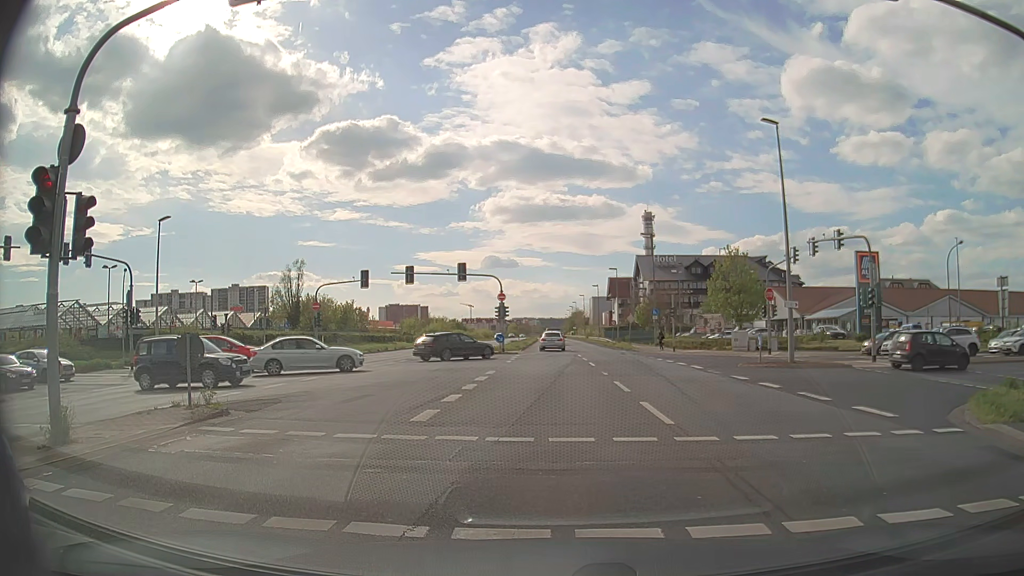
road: primary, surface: asphalt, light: Day
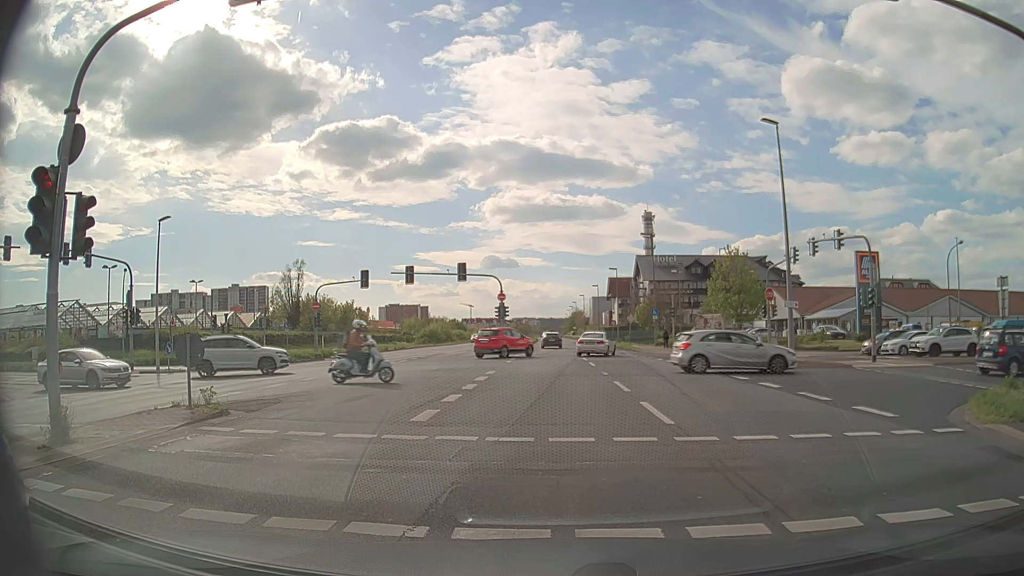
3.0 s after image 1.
(0.0, 0.0) m; 0°
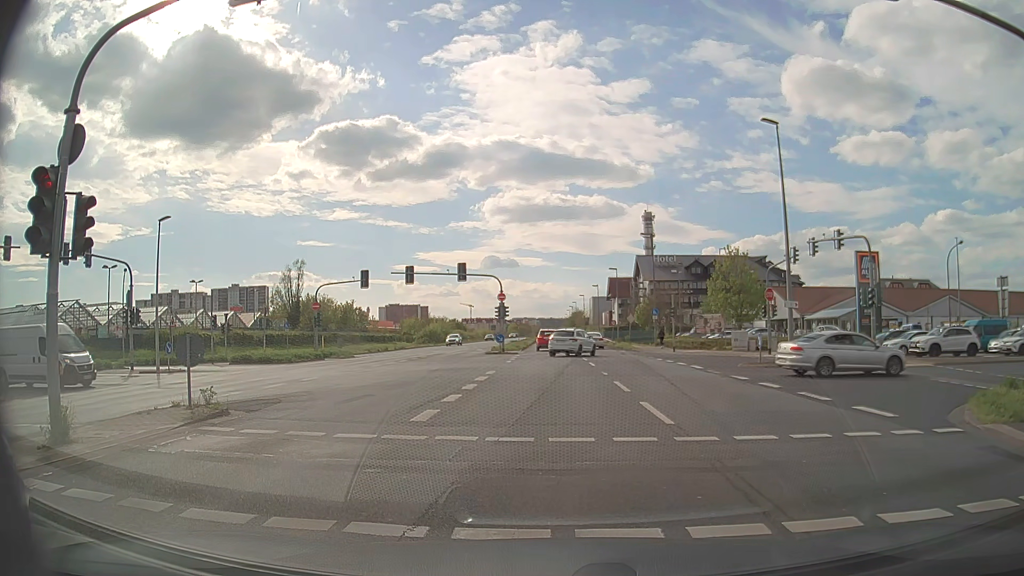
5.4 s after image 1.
(0.0, 0.0) m; 0°
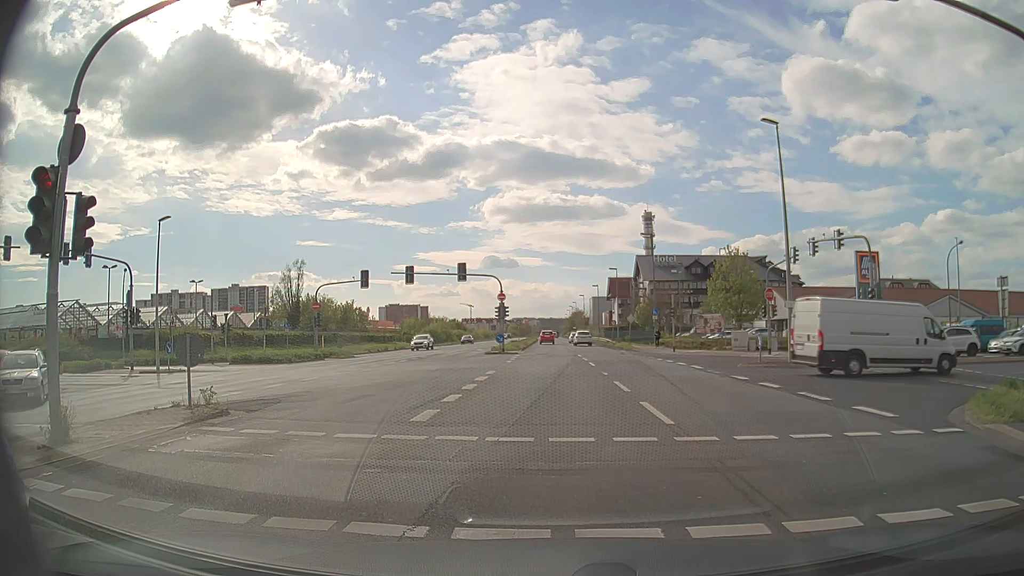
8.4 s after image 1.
(0.0, 0.0) m; 0°
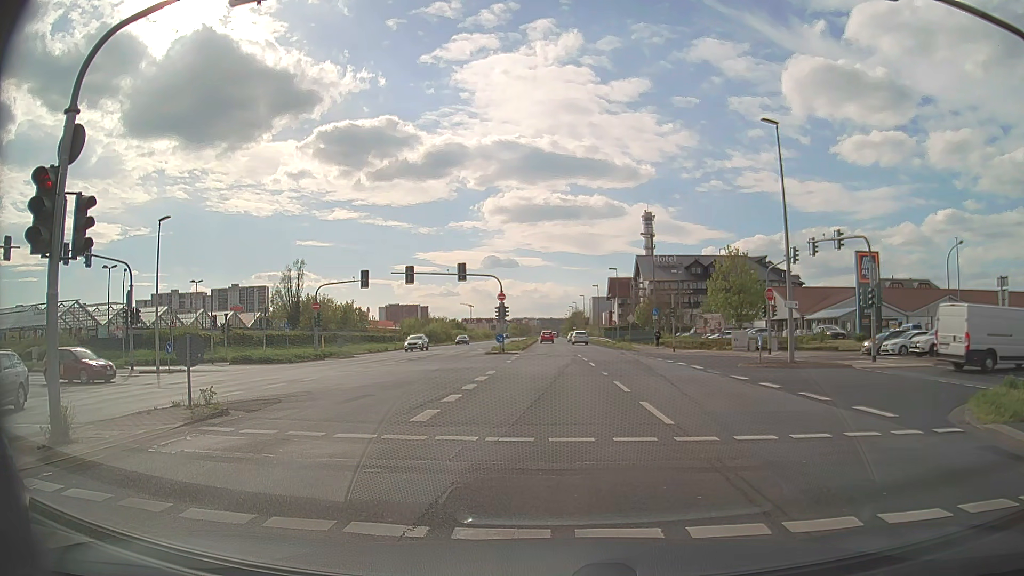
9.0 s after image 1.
(0.0, 0.0) m; 0°
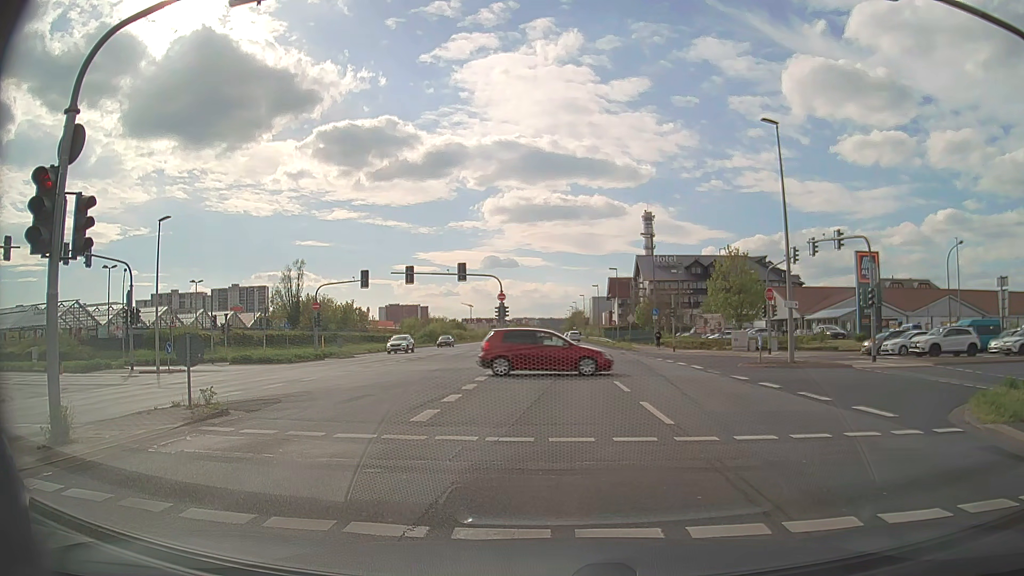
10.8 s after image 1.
(0.0, 0.0) m; 0°
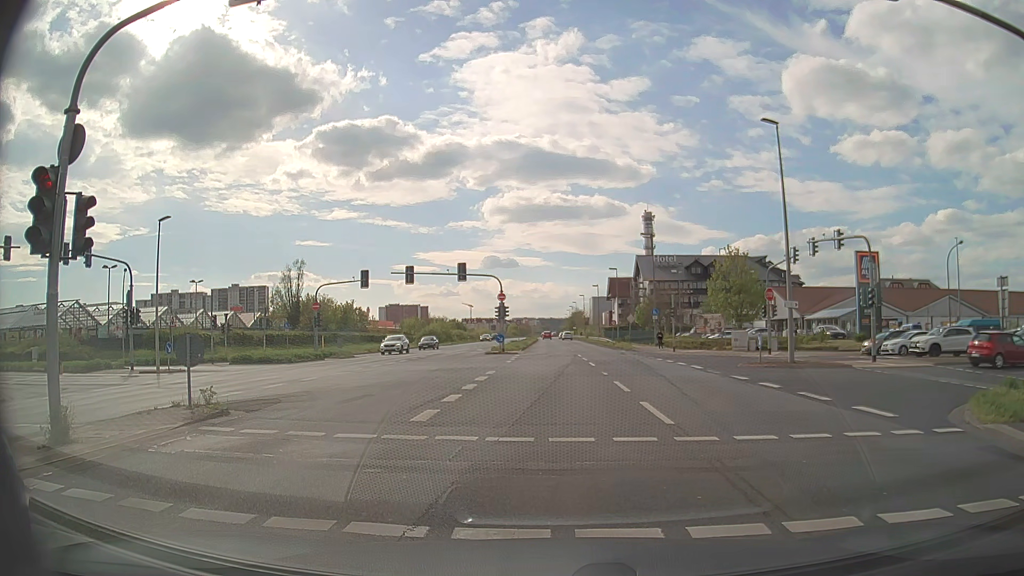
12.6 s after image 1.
(0.0, 0.0) m; 0°
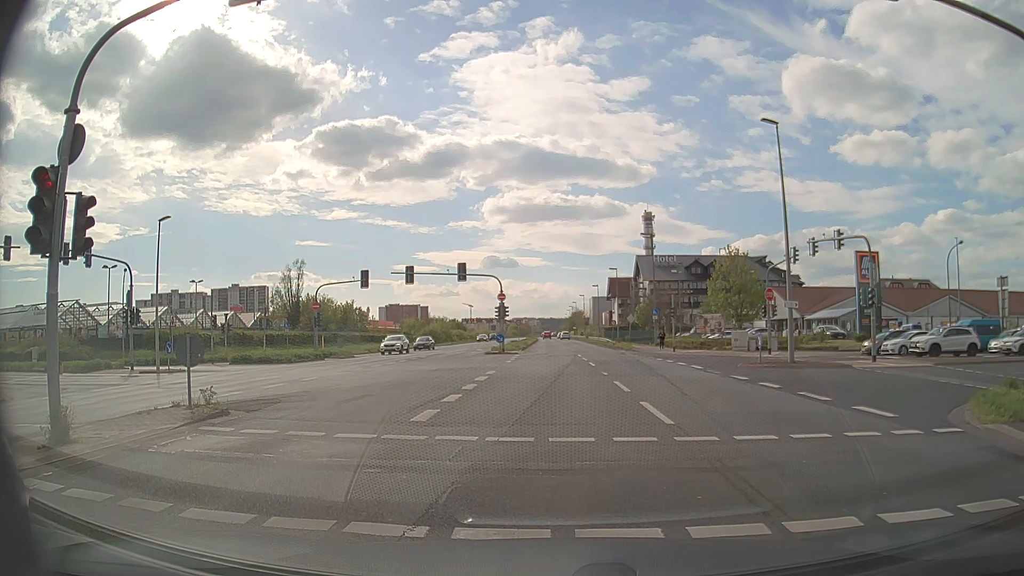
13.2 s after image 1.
(0.0, 0.0) m; 0°
(0, +10) (0, +20) (0, +30) (0, +40) (0, +50) (0, +60) (0, +70) (0, +80) (0, +90) (0, +100) m
